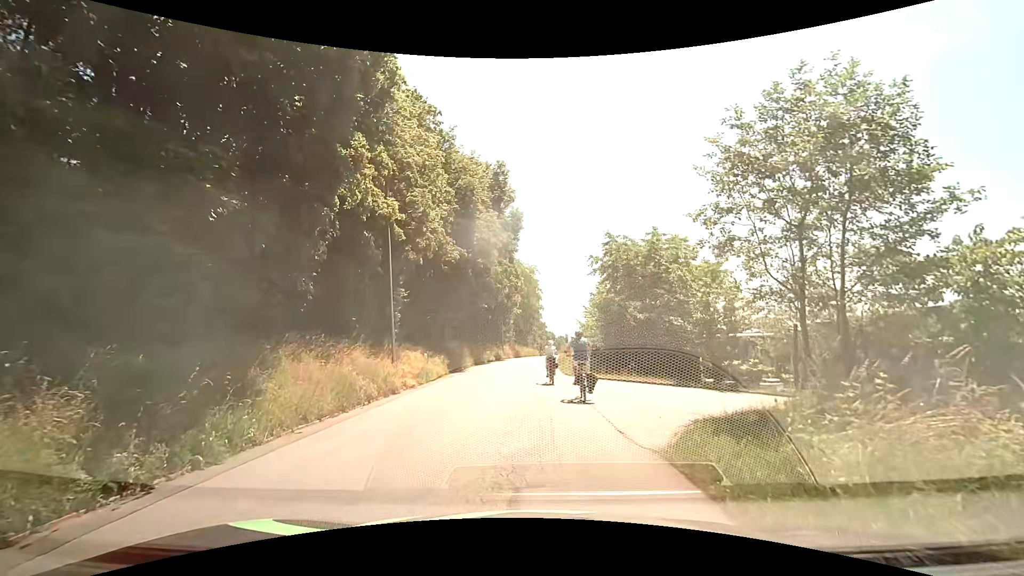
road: tertiary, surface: asphalt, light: Day
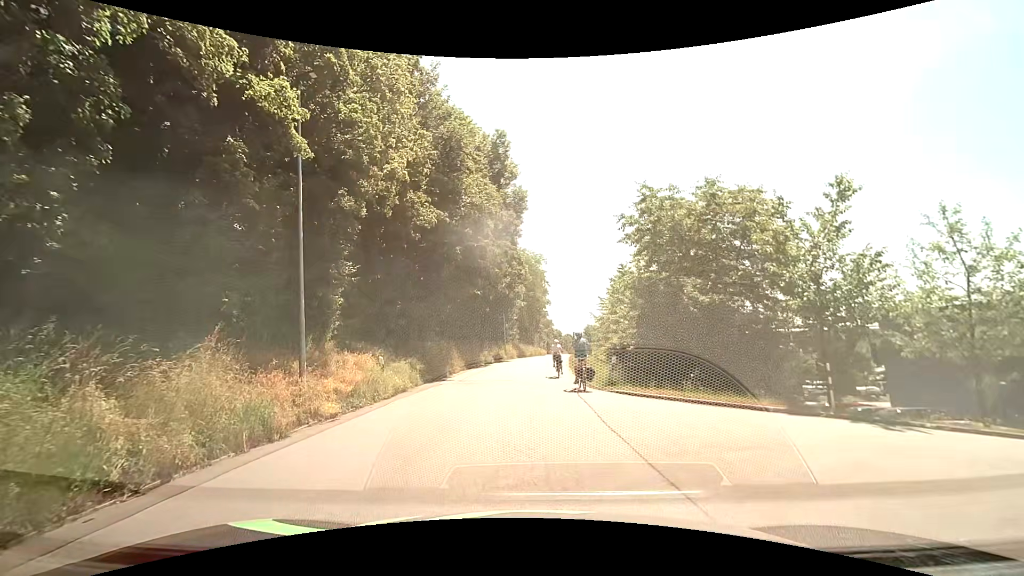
(+0.1, +8.2) m; 0°
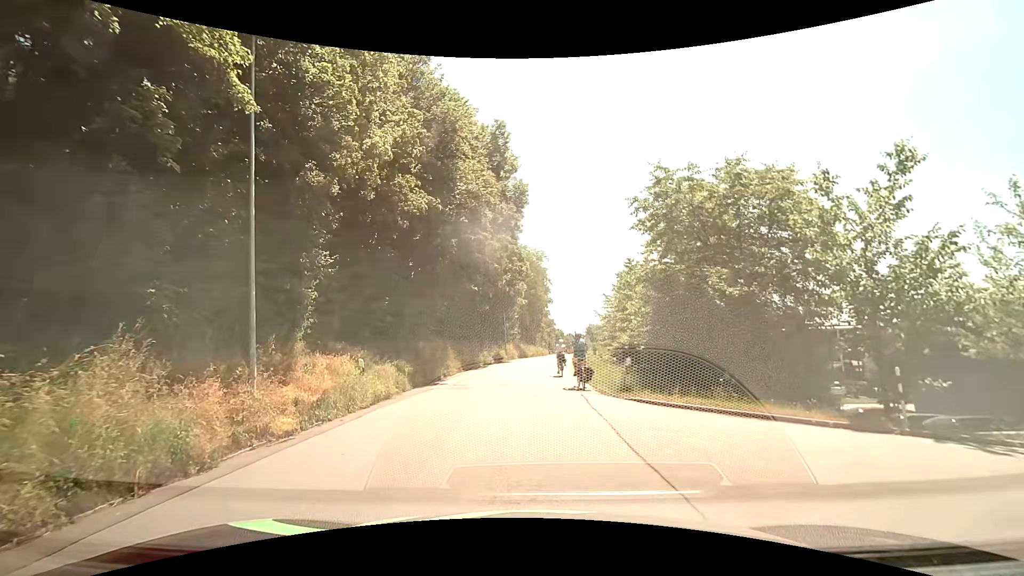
(0.0, +2.1) m; -1°
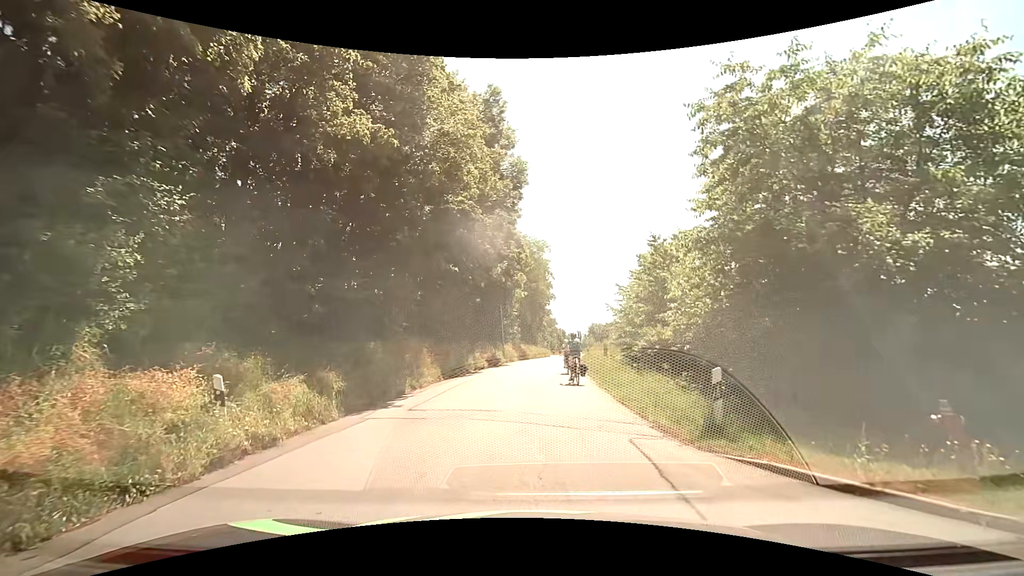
(+0.1, +6.7) m; -1°
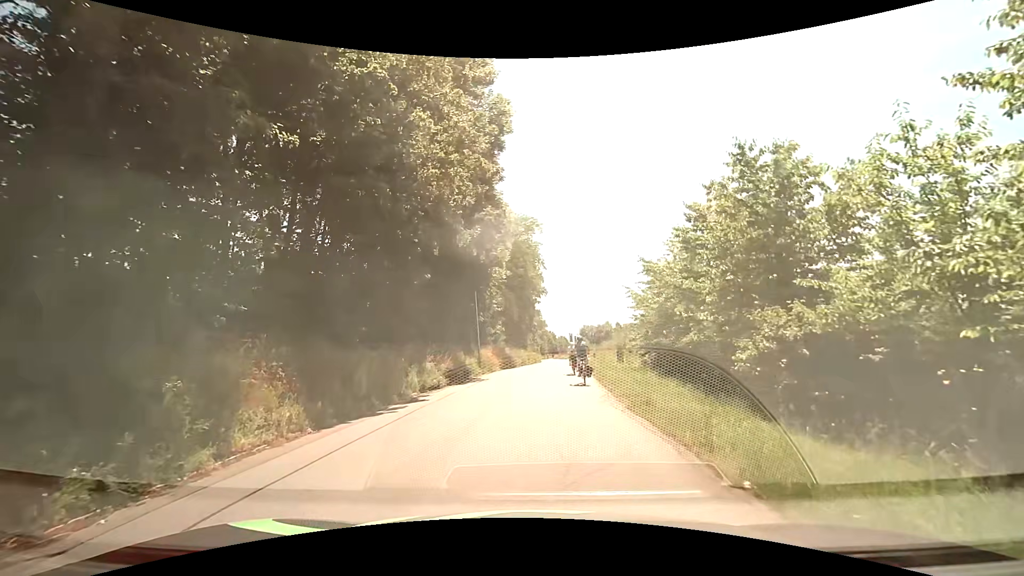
(+0.3, +12.2) m; +3°
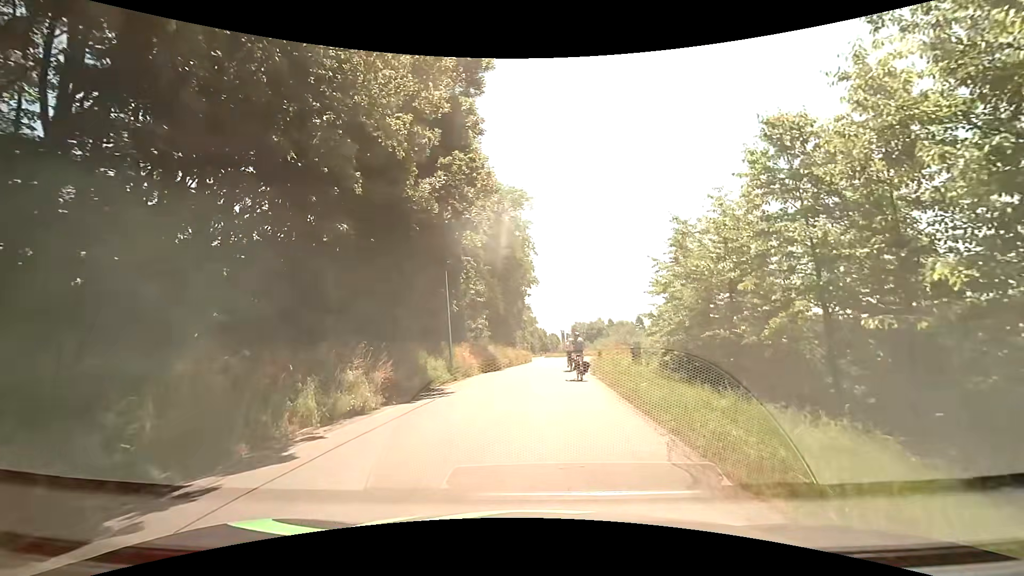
(0.0, +7.8) m; 0°
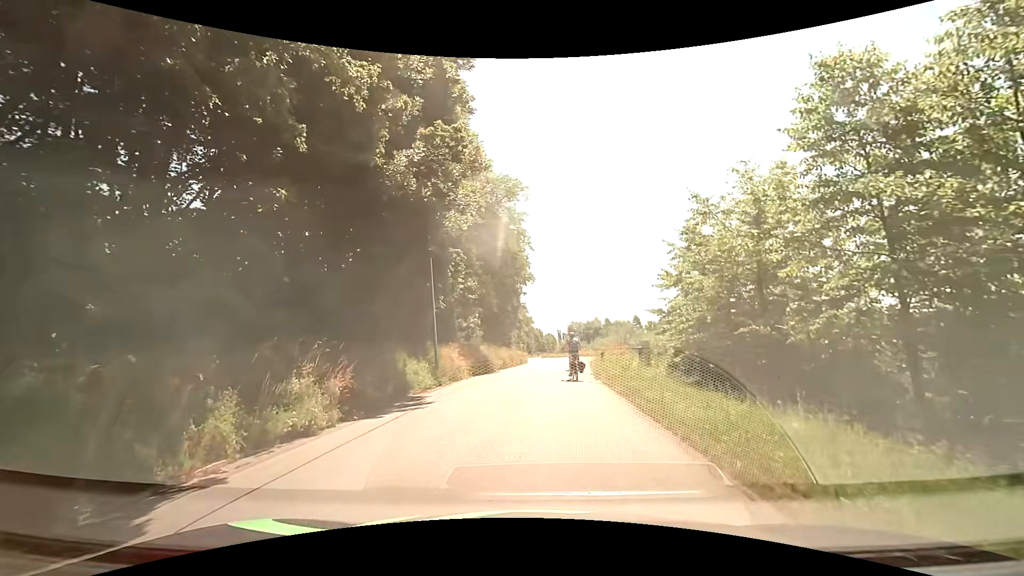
(+0.1, +2.7) m; +1°
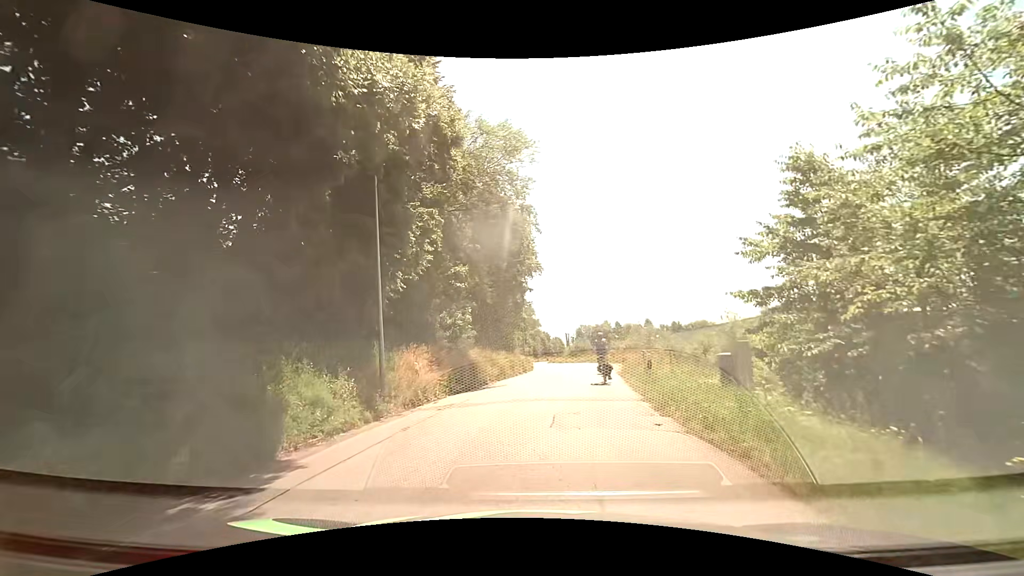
(0.0, +9.0) m; -2°
(0, +10) (+1, +20) (+1, +30) (+2, +40) (+3, +50) (+4, +60) (+4, +70) (+3, +80) (+3, +90) (+3, +100) m
